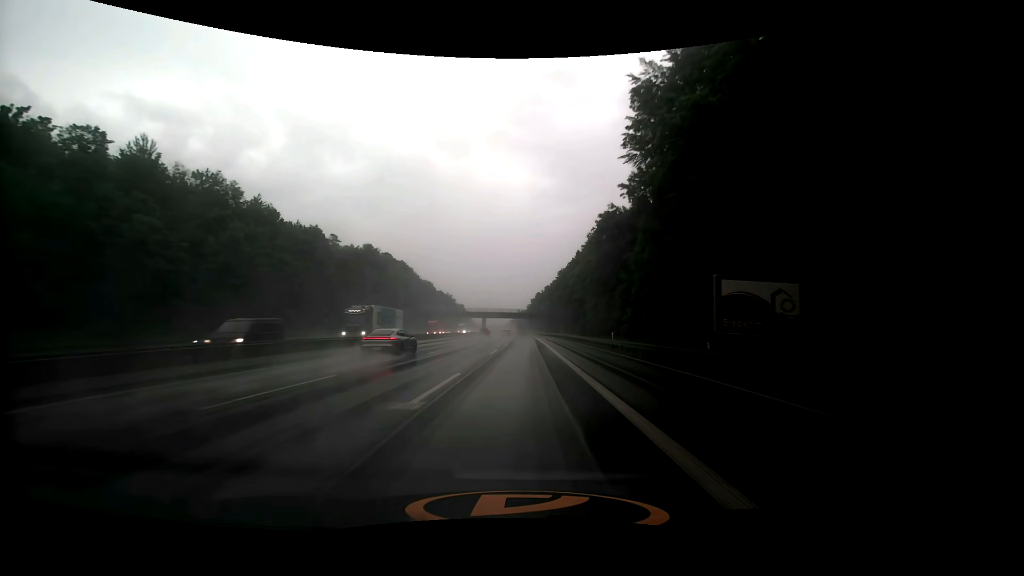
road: motorway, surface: asphalt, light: Day
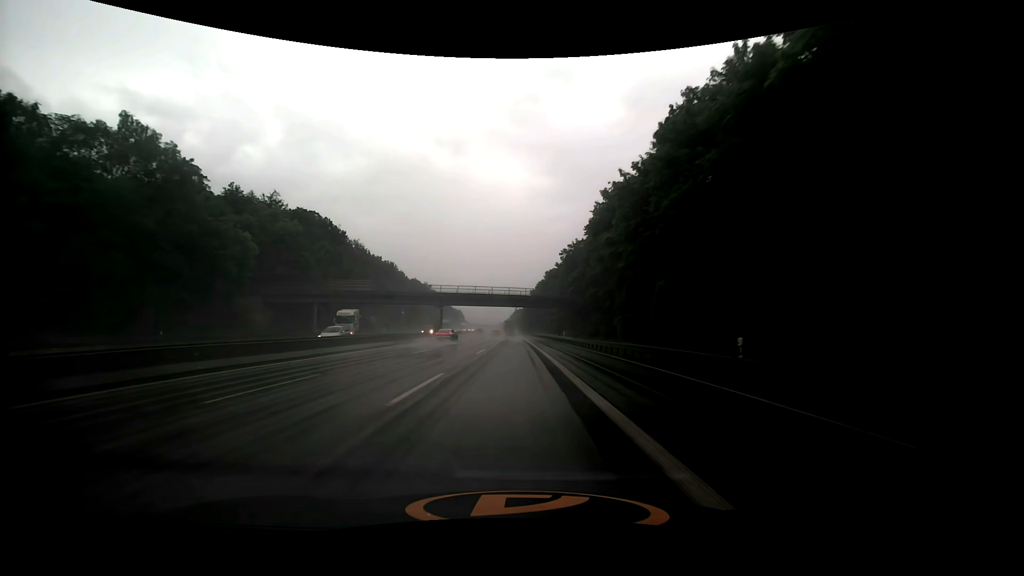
(+0.5, +73.2) m; 0°
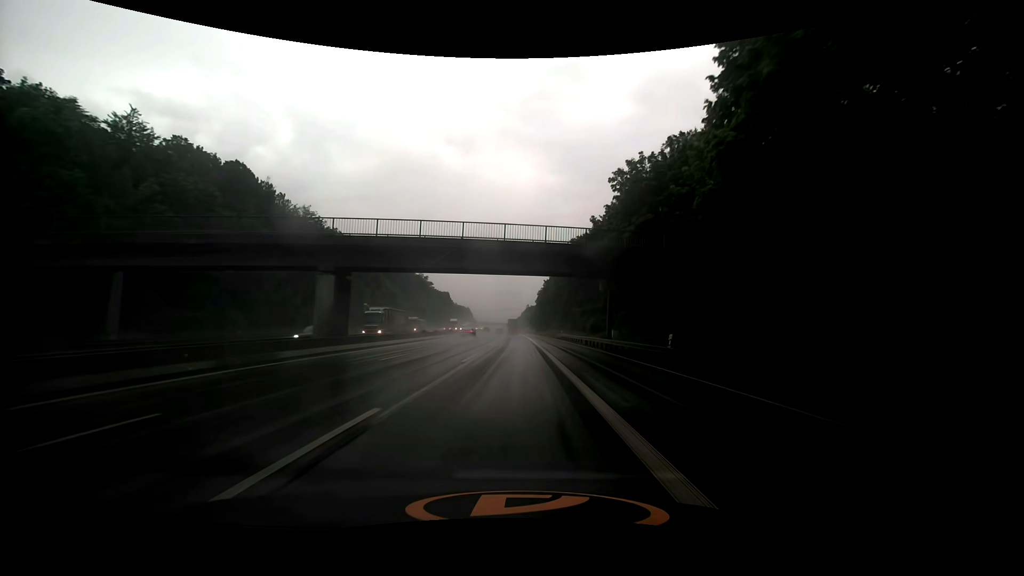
(-0.5, +42.7) m; -1°
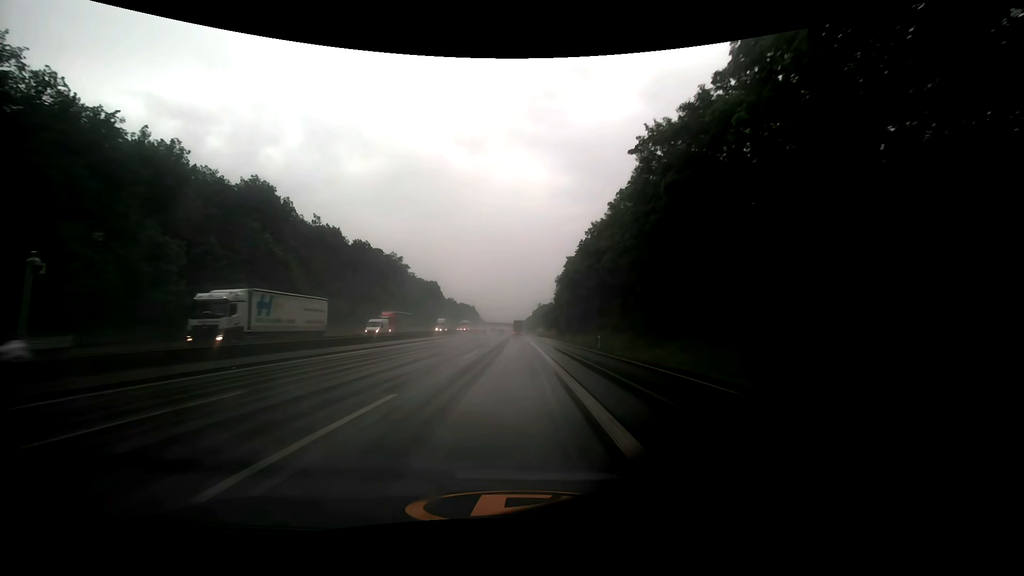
(-0.6, +70.1) m; -1°
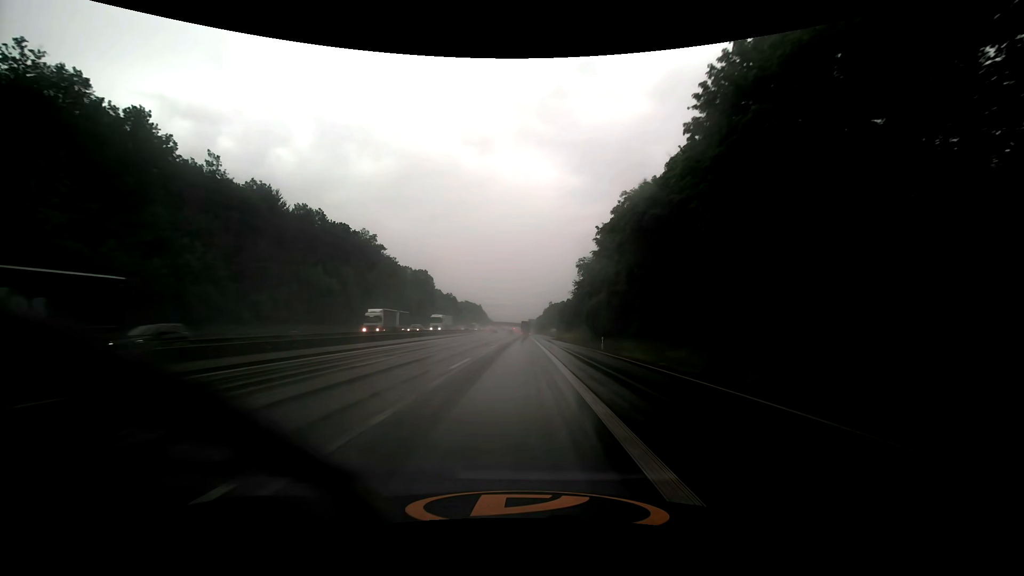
(-0.6, +42.1) m; -1°
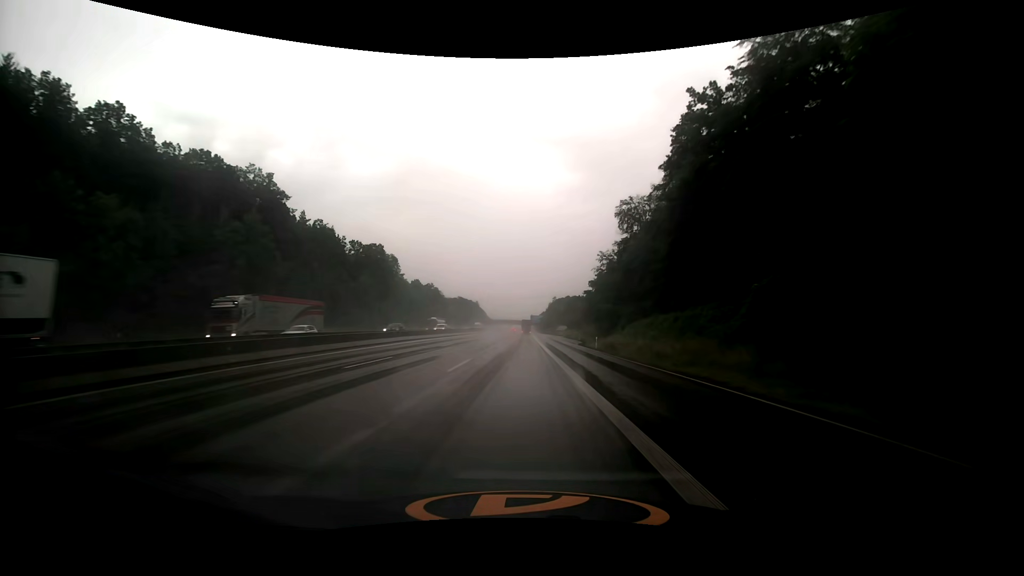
(-0.4, +55.8) m; 0°
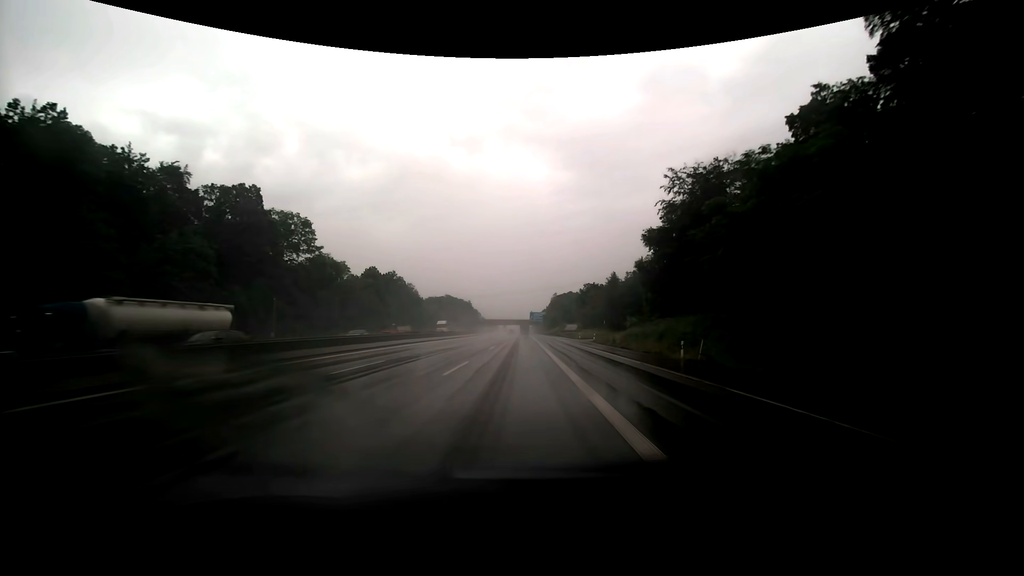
(0.0, +55.5) m; 0°
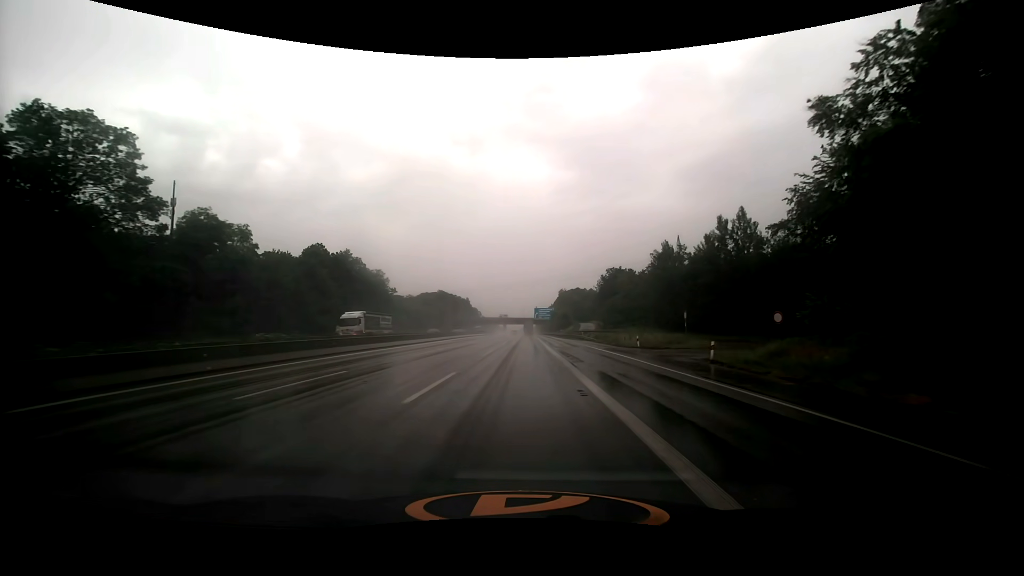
(-0.2, +41.5) m; 0°
(0, +10) (0, +20) (0, +30) (0, +40) (0, +50) (0, +60) (0, +70) (0, +80) (0, +90) (0, +100) m
